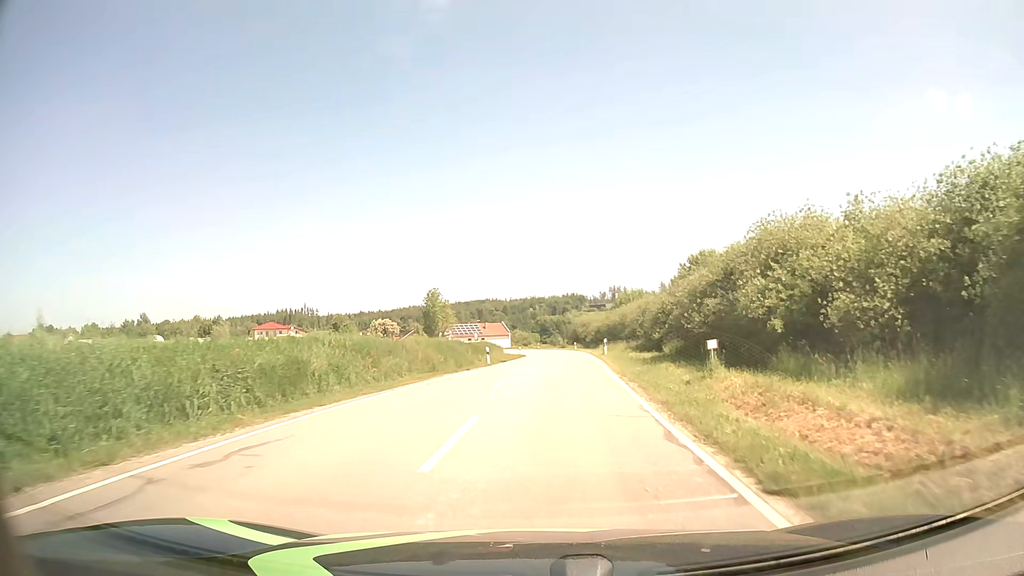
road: tertiary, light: Day
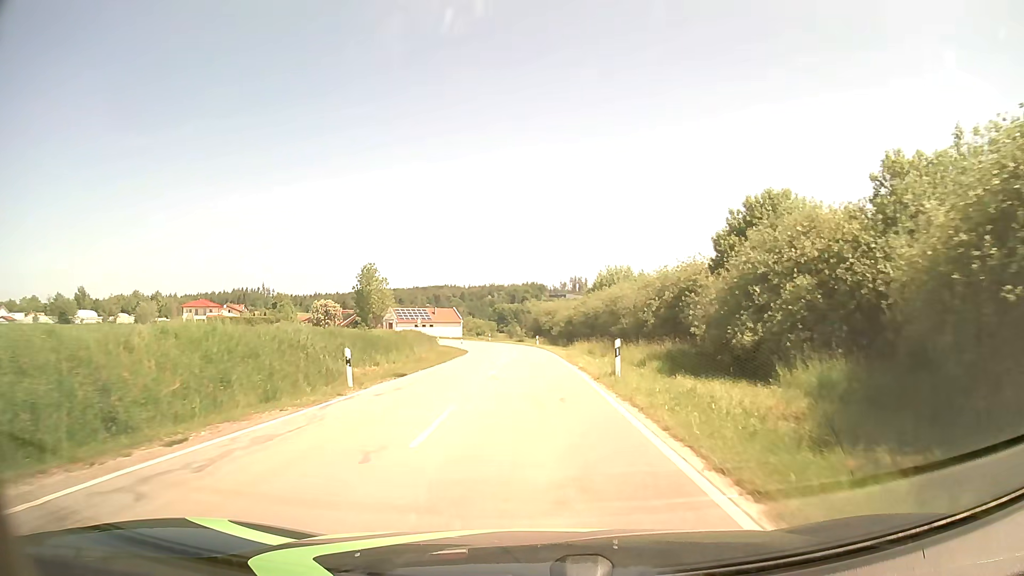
(+1.1, +22.8) m; +4°
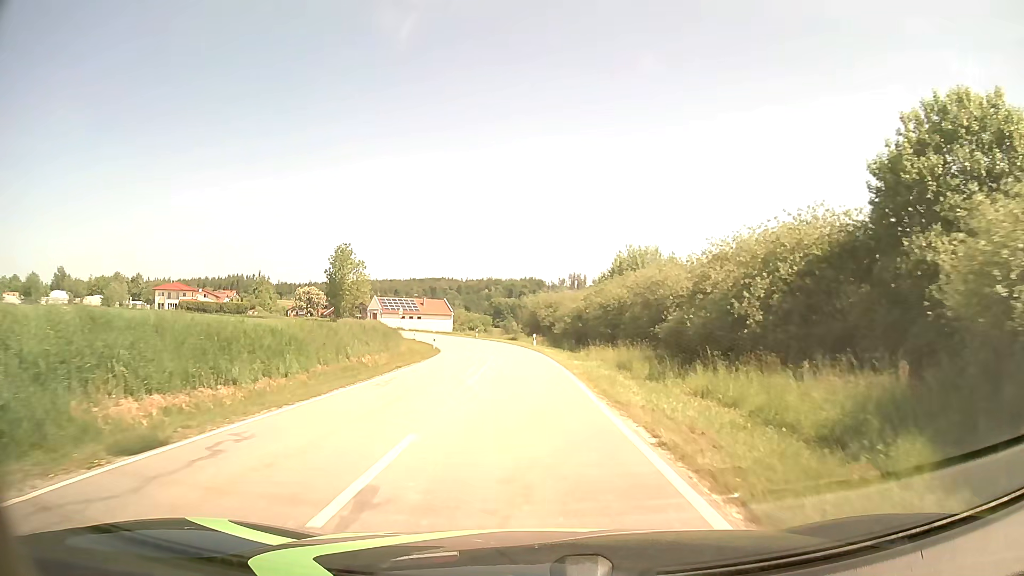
(+0.1, +15.4) m; 0°
(0, +10) (0, +20) (0, +30) (-1, +40) (-2, +50) (-4, +60) (-6, +69) (-9, +79) (-13, +88) (-17, +97) m
